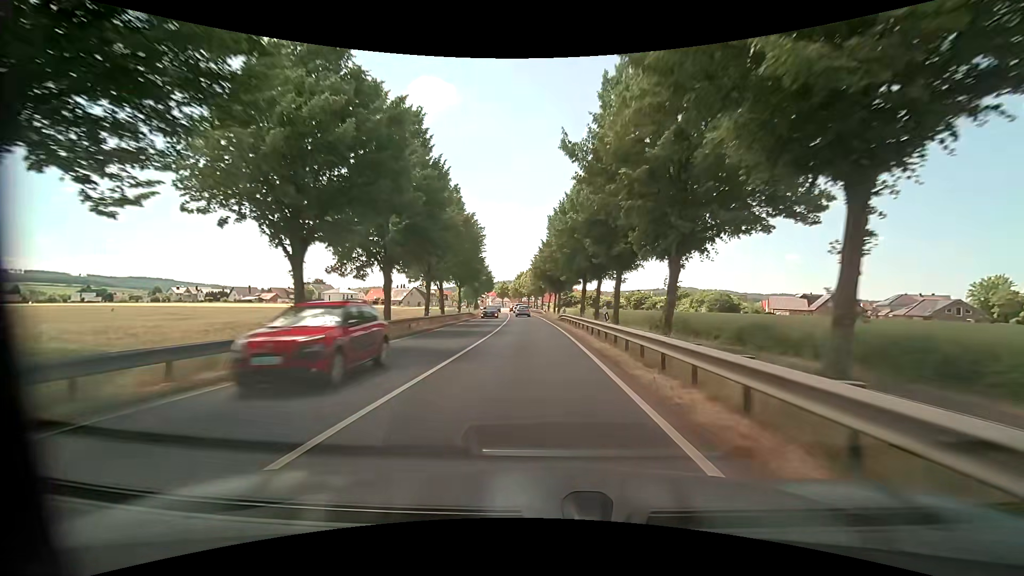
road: primary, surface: asphalt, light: Day
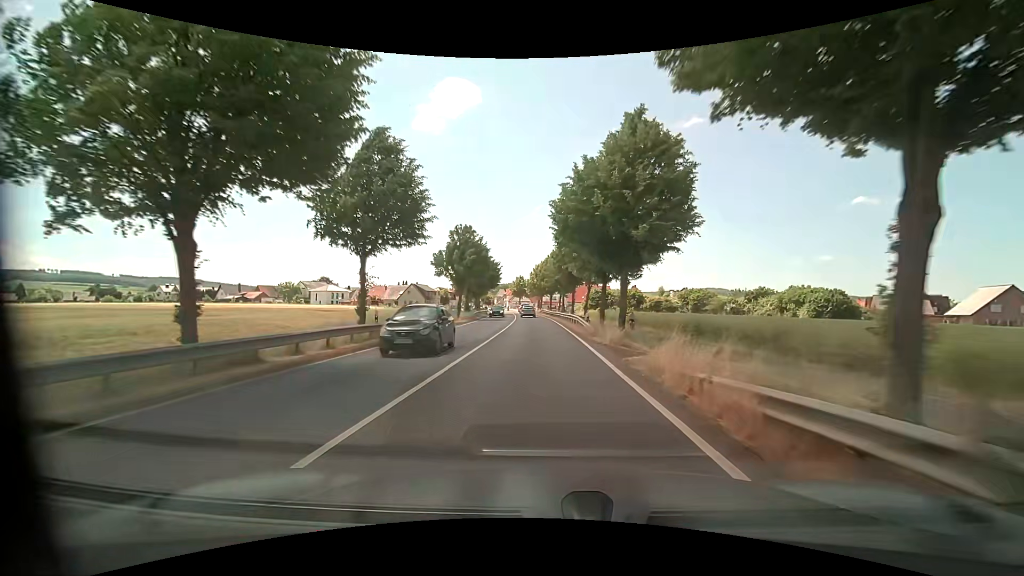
(-0.6, +36.2) m; -2°
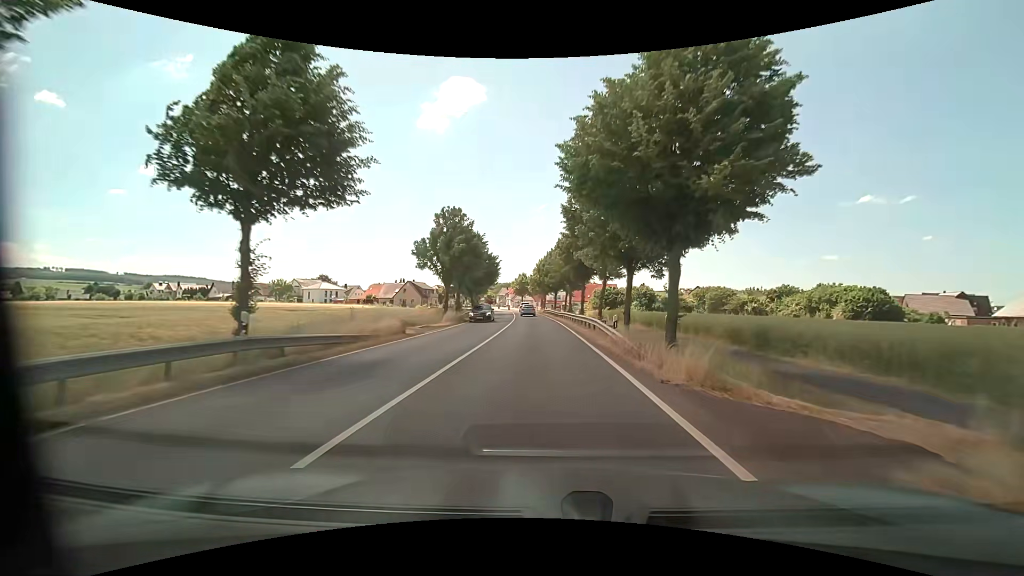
(0.0, +8.9) m; 0°
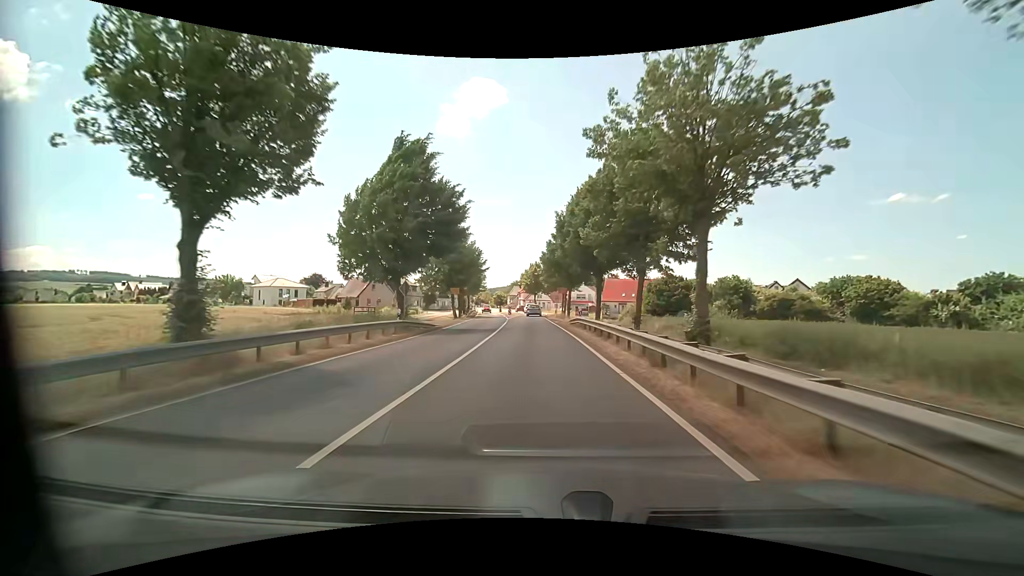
(-0.7, +42.4) m; -2°
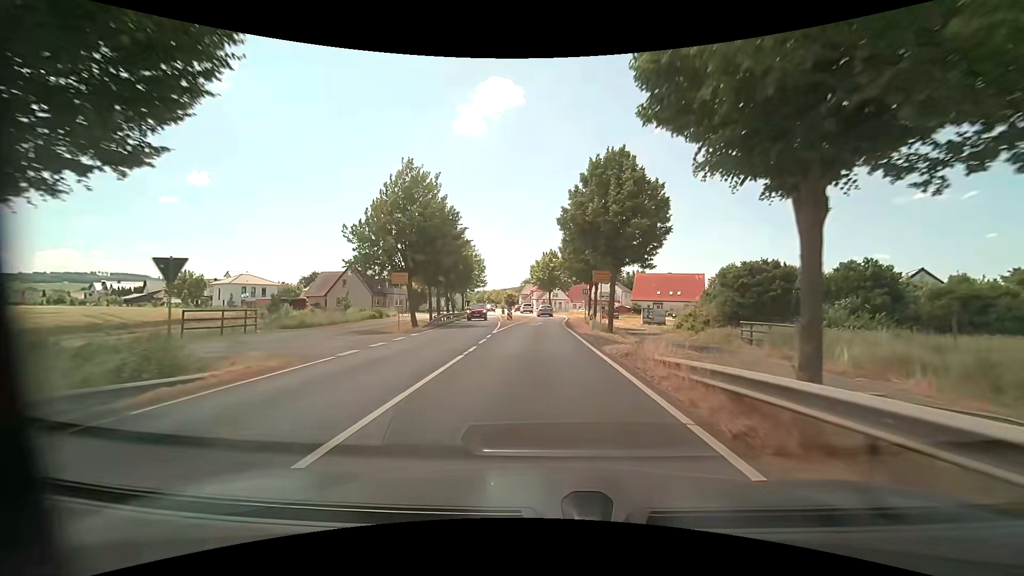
(-0.4, +24.4) m; -2°
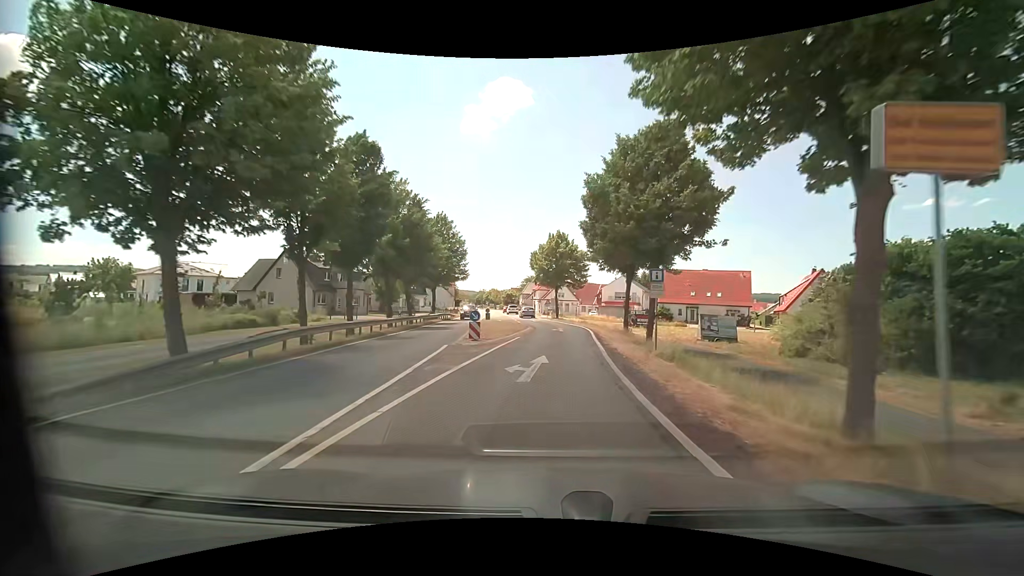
(-0.2, +23.0) m; -1°
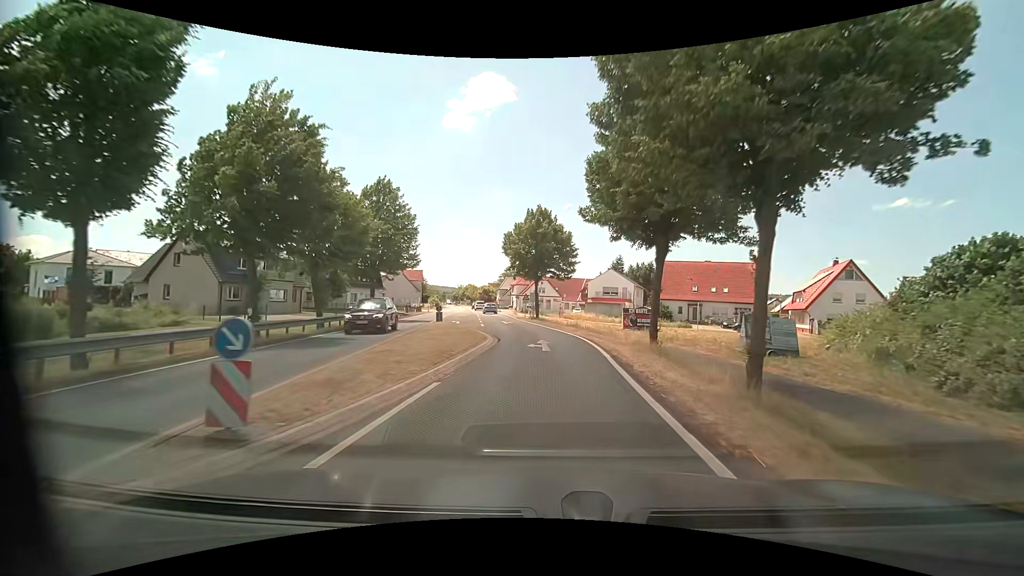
(+0.3, +13.8) m; +2°
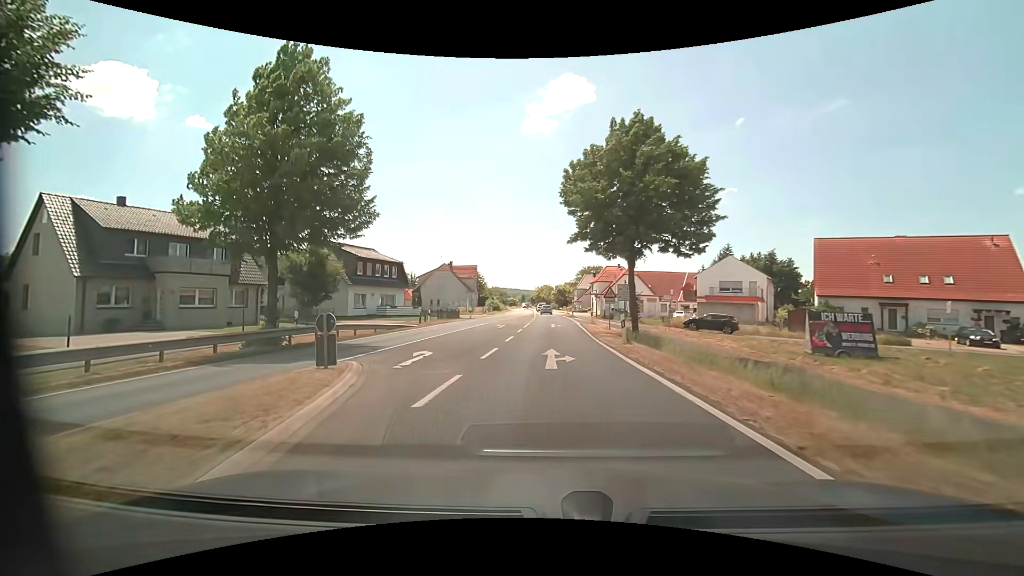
(-0.4, +23.7) m; -8°
